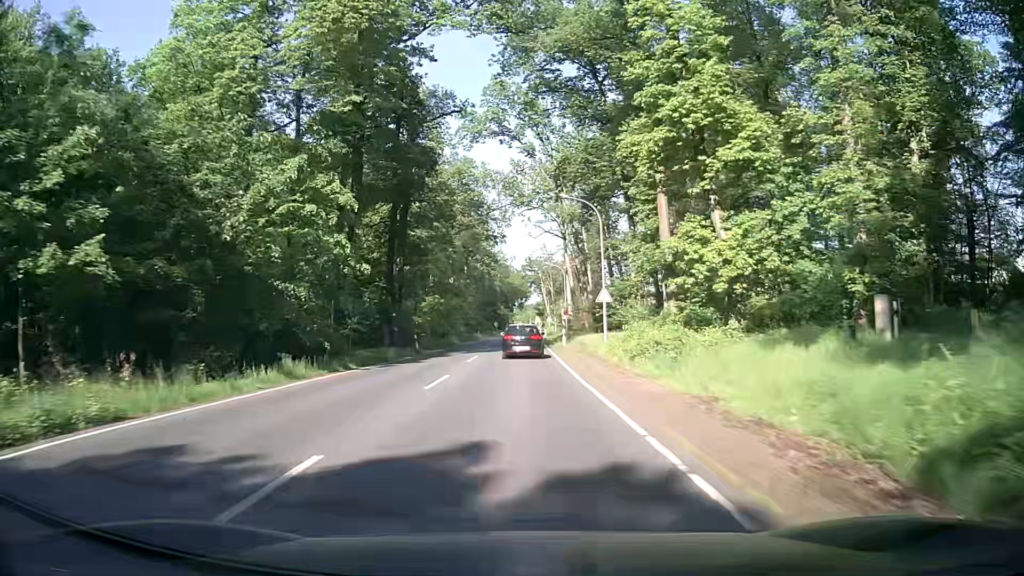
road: secondary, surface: asphalt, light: Day
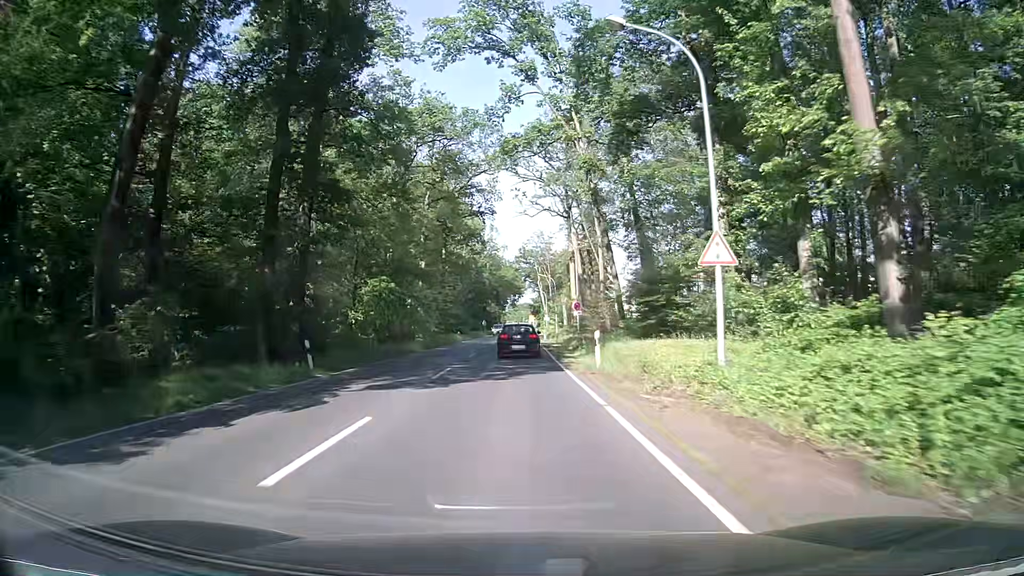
(+0.2, +20.9) m; +1°
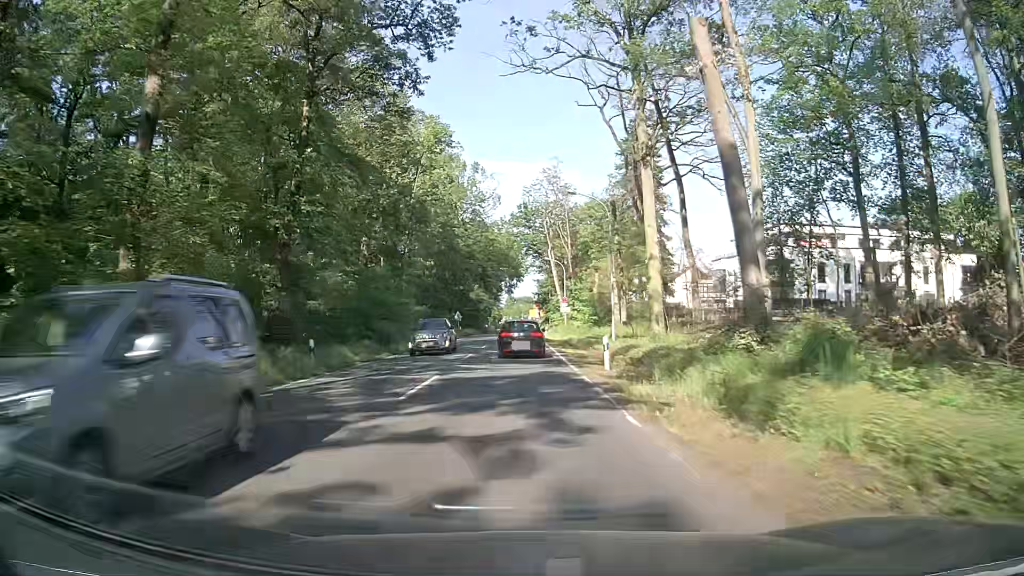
(+0.4, +51.0) m; 0°
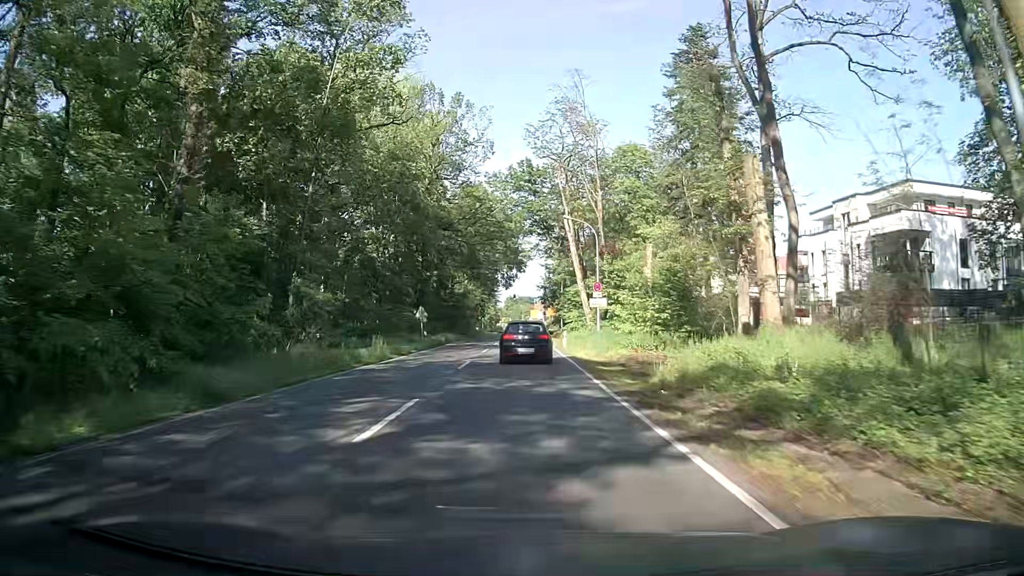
(+0.1, +27.8) m; +1°
(0, +10) (0, +20) (0, +30) (0, +40) (0, +50) (0, +60) (0, +70) (0, +80) (0, +90) (0, +100) m
